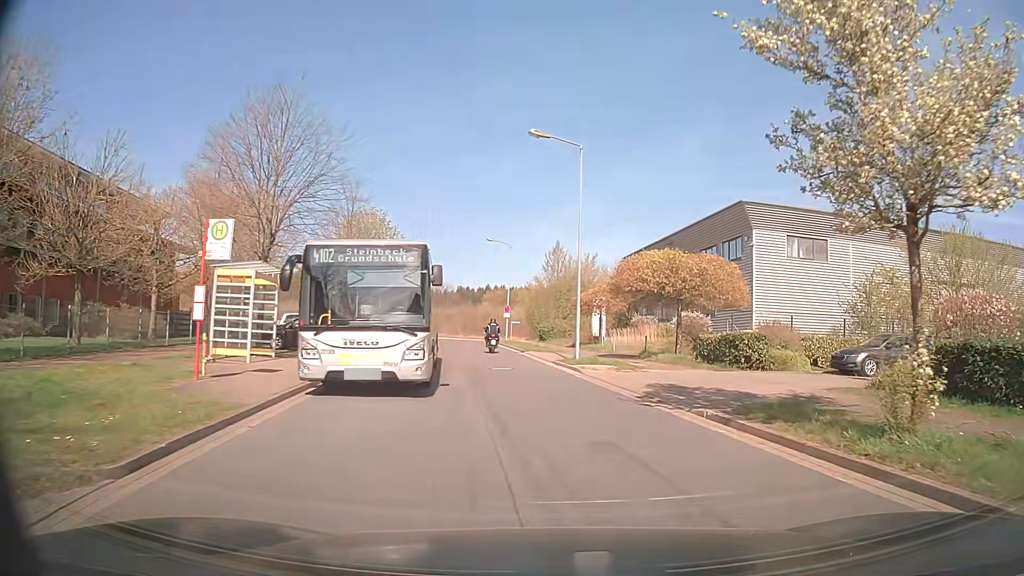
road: residential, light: Day
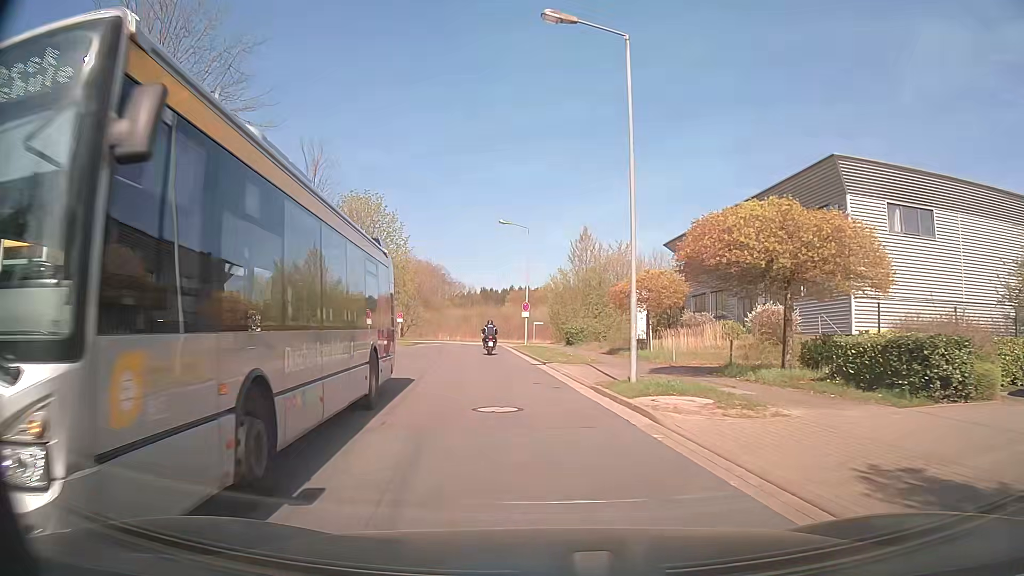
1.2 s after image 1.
(0.0, +10.0) m; -2°
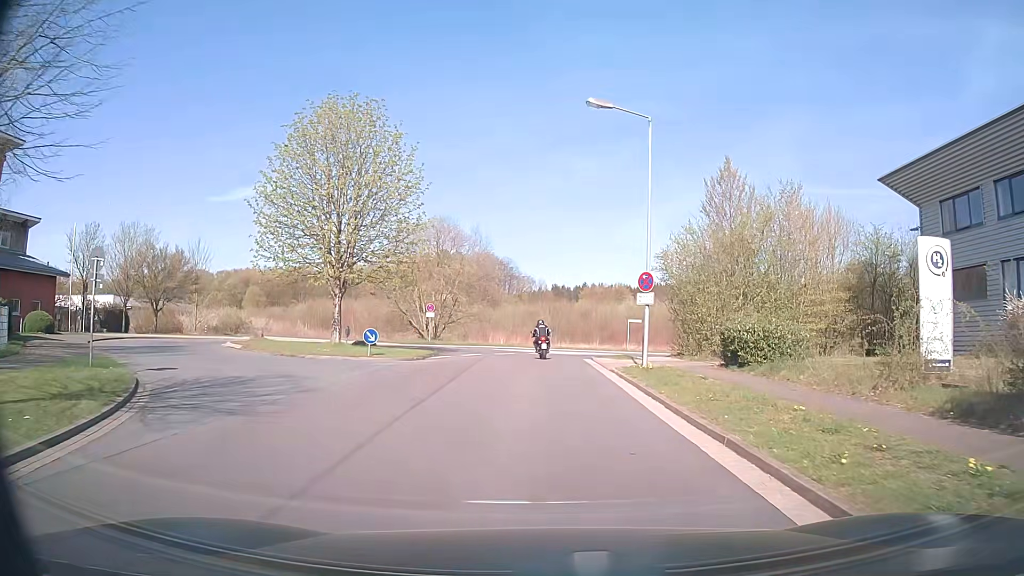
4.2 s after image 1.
(-1.8, +23.5) m; -6°
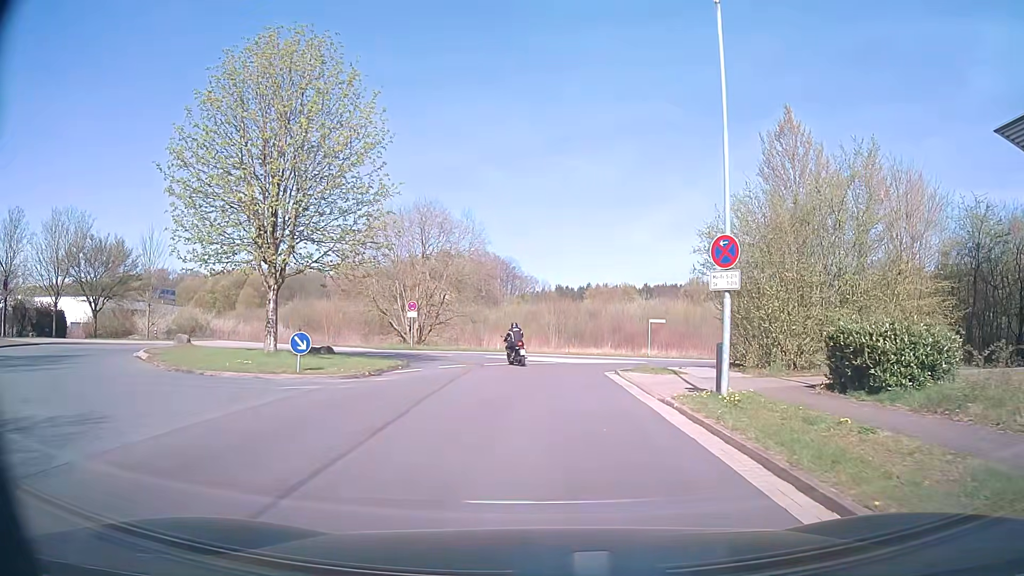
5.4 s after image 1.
(-0.1, +8.3) m; -1°
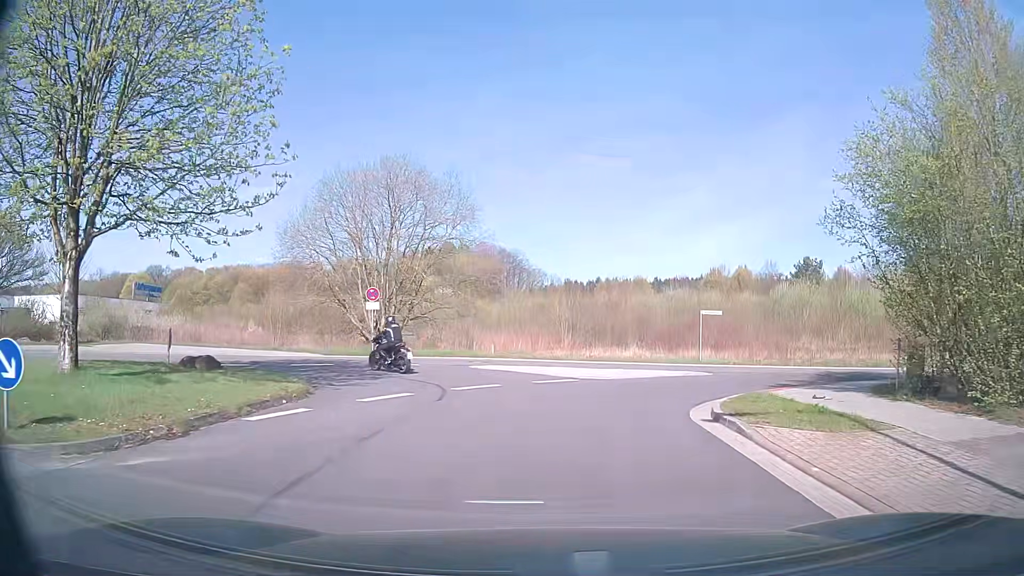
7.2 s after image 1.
(0.0, +11.6) m; 0°
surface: asphalt
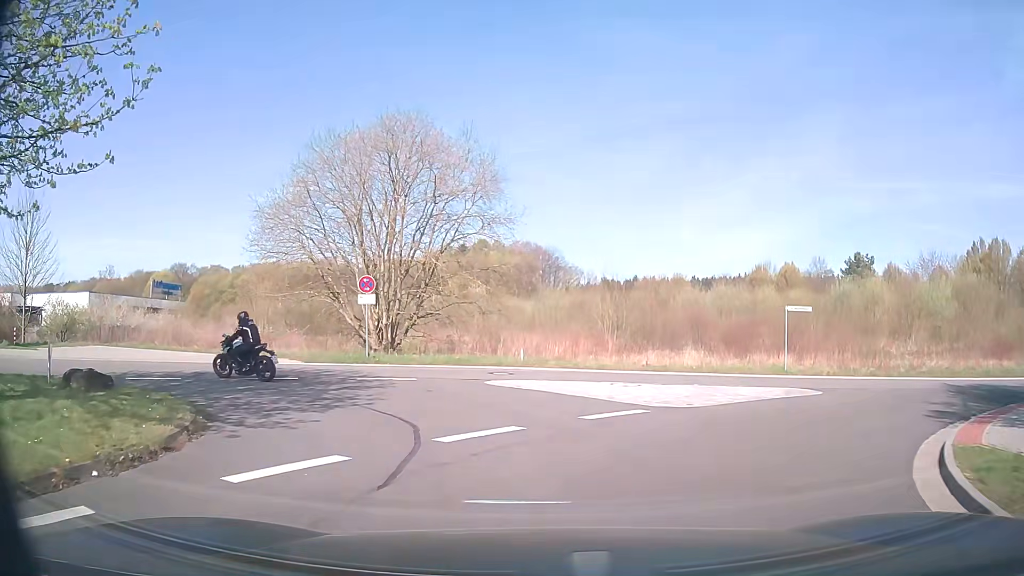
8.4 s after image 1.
(-0.2, +6.7) m; -4°
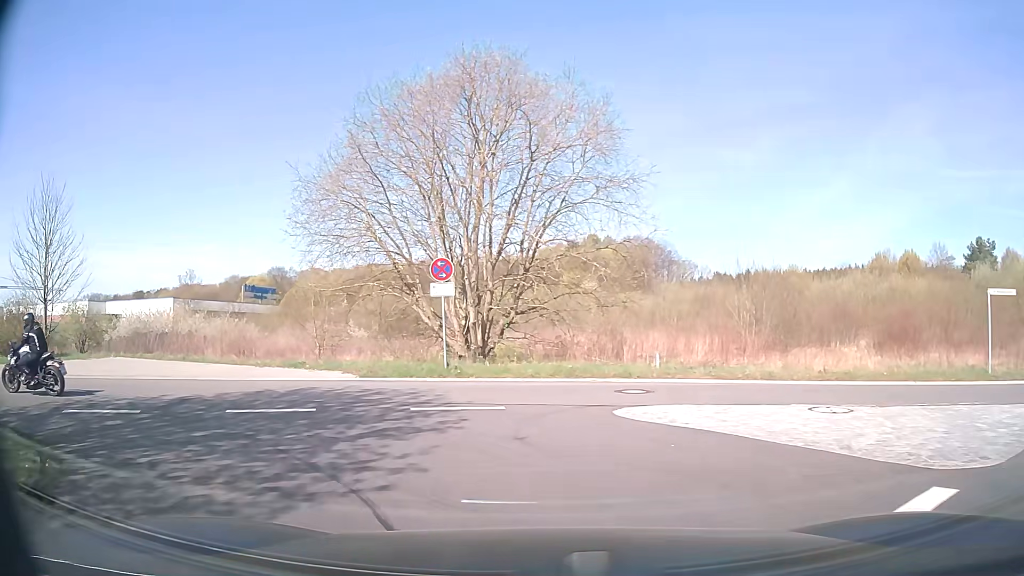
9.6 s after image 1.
(-0.4, +6.3) m; -9°
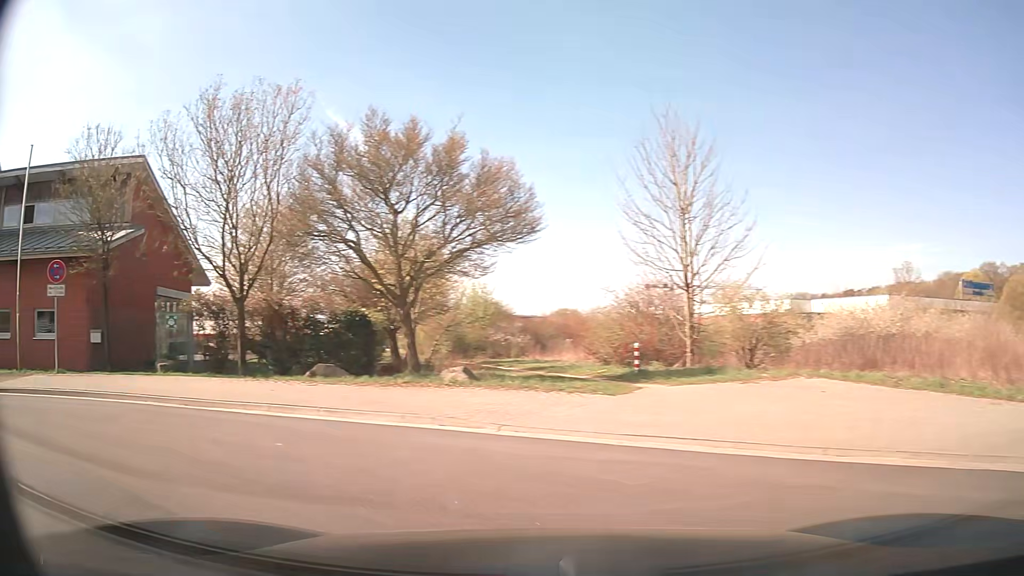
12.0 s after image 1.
(-4.9, +10.4) m; -60°
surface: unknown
(-5, +8) (-14, +6) (-20, -3) (-26, -10) (-34, -16) (-44, -19) (-53, -22) (-63, -25) (-73, -27) (-83, -30) m
